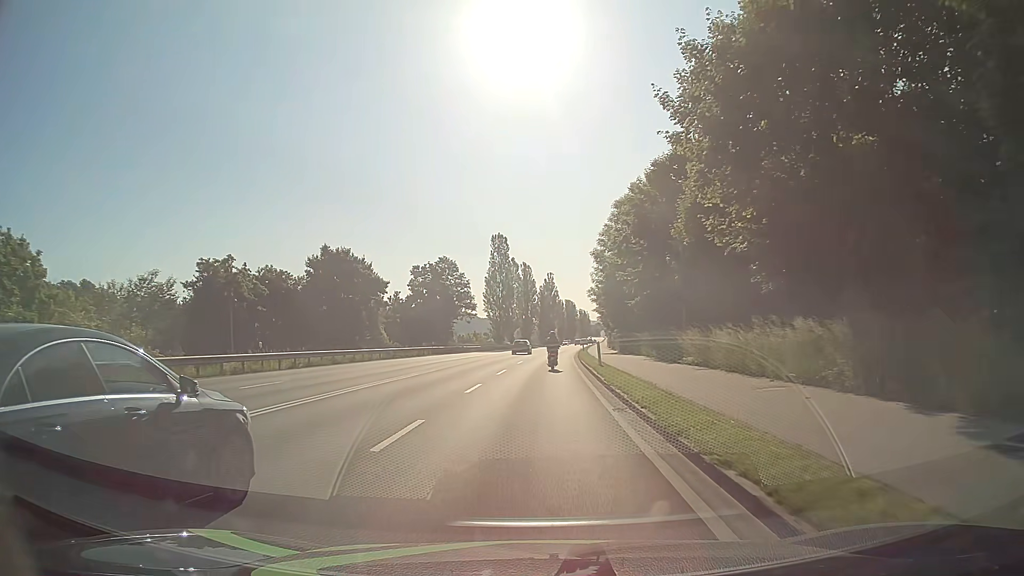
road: primary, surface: asphalt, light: Day
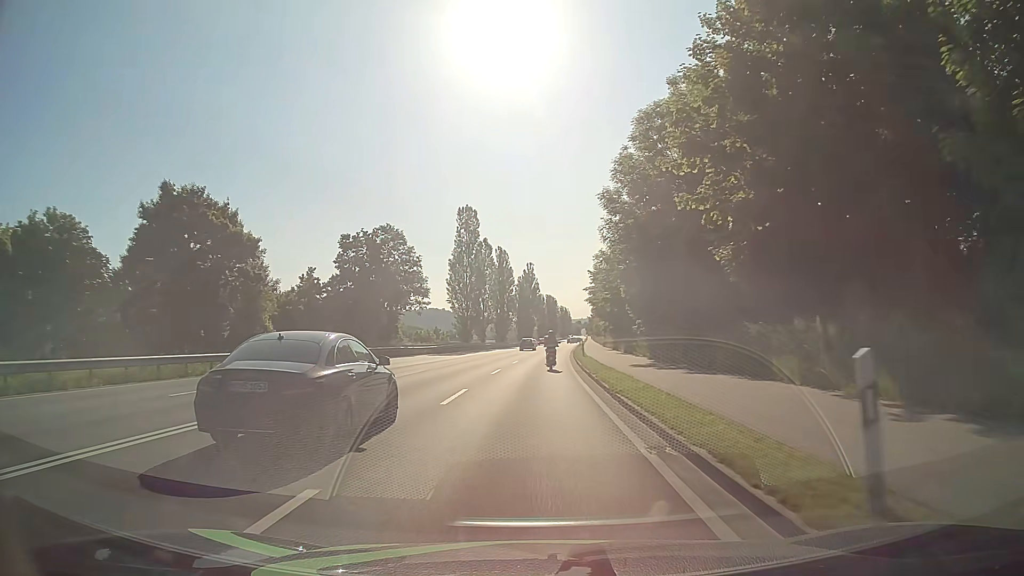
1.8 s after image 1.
(+0.3, +24.4) m; +1°
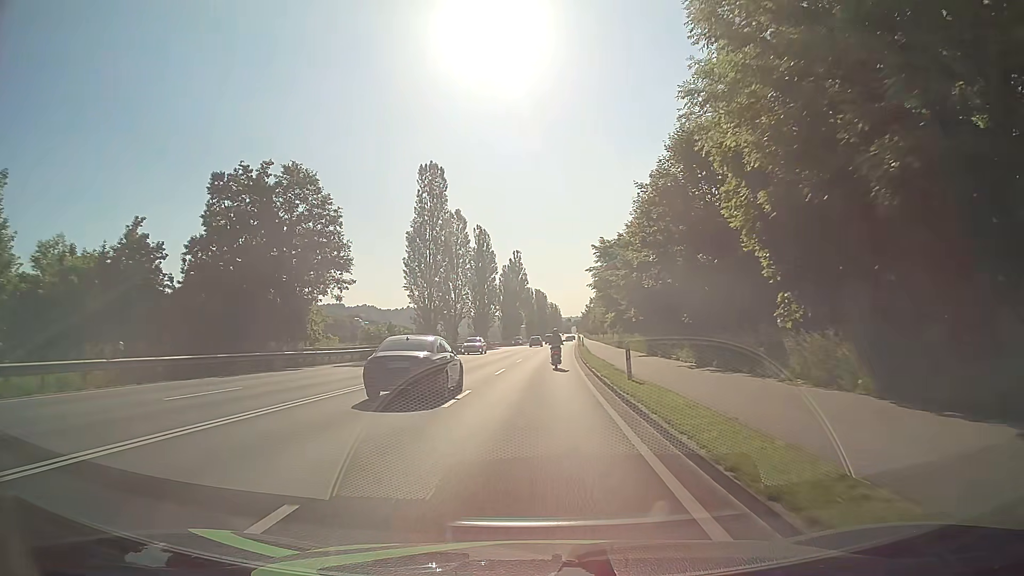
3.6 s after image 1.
(+0.5, +24.5) m; +1°
